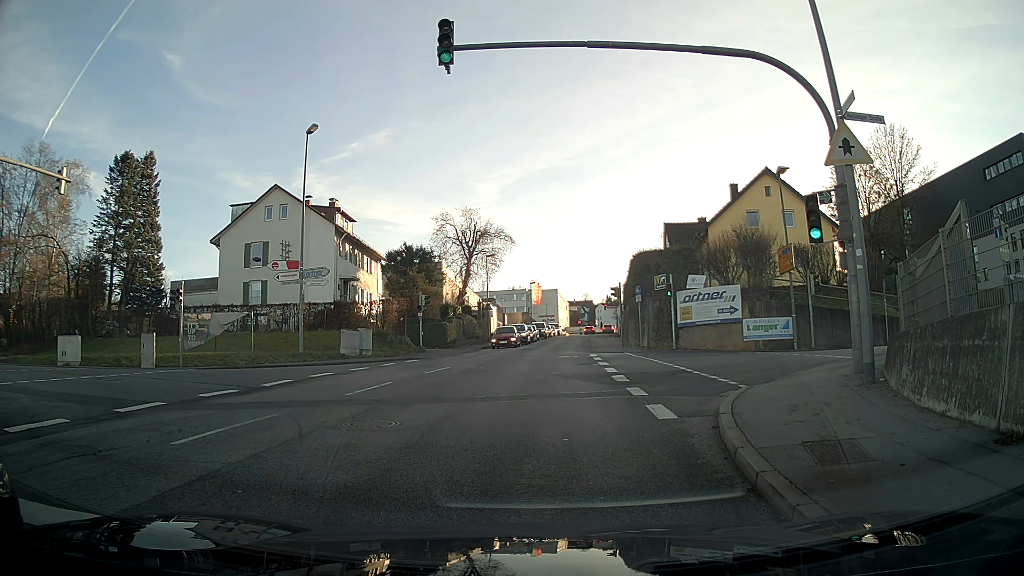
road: tertiary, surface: asphalt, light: Day
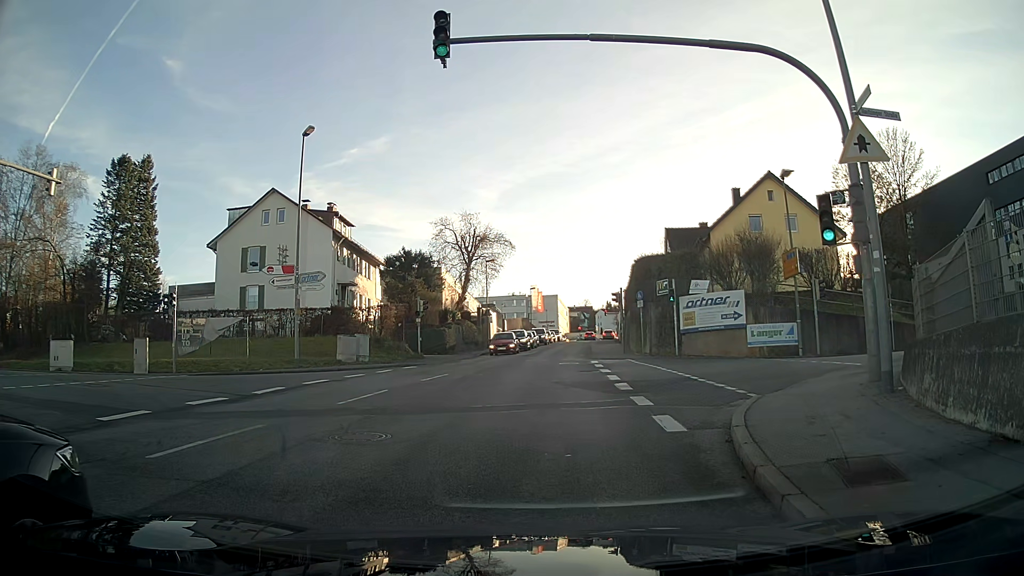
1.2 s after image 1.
(0.0, +0.7) m; 0°
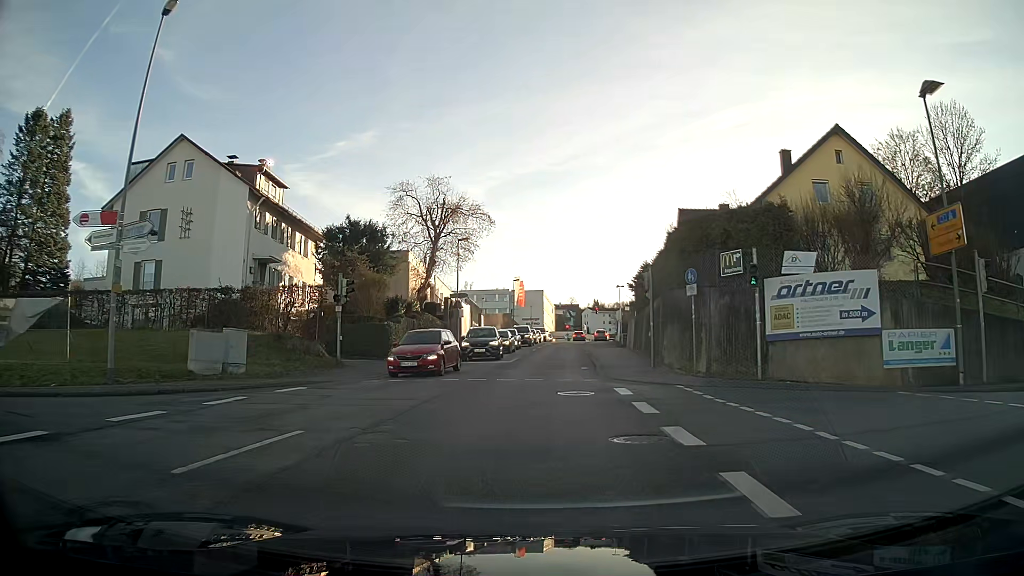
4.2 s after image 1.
(+0.2, +13.4) m; +2°
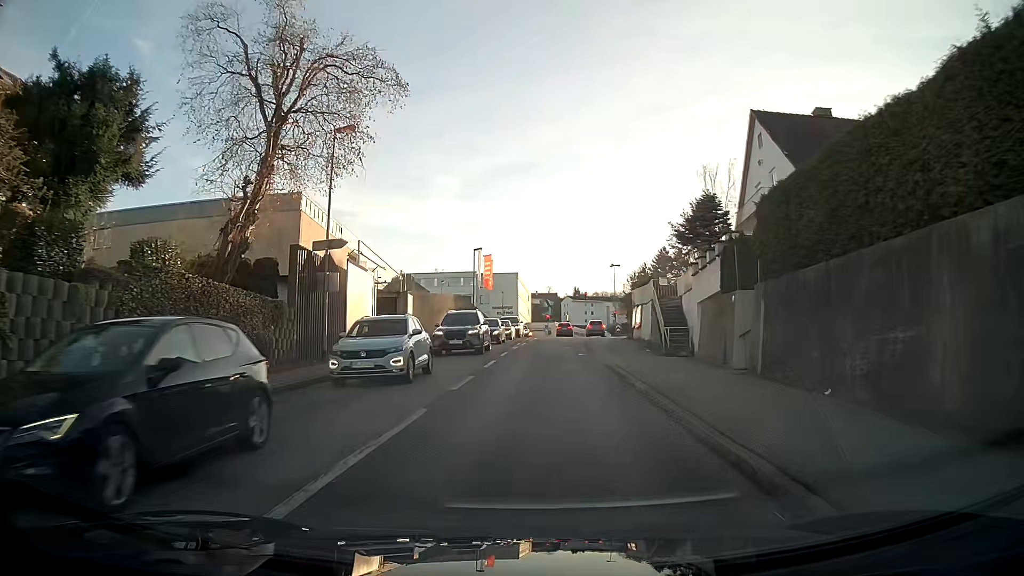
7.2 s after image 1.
(+0.5, +26.5) m; +2°
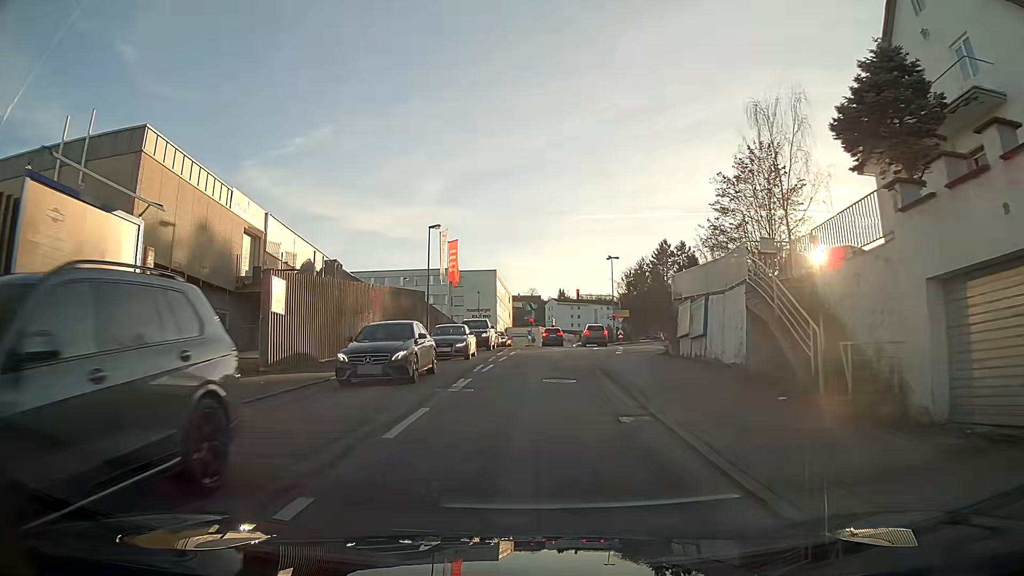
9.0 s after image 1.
(+0.2, +17.2) m; +1°
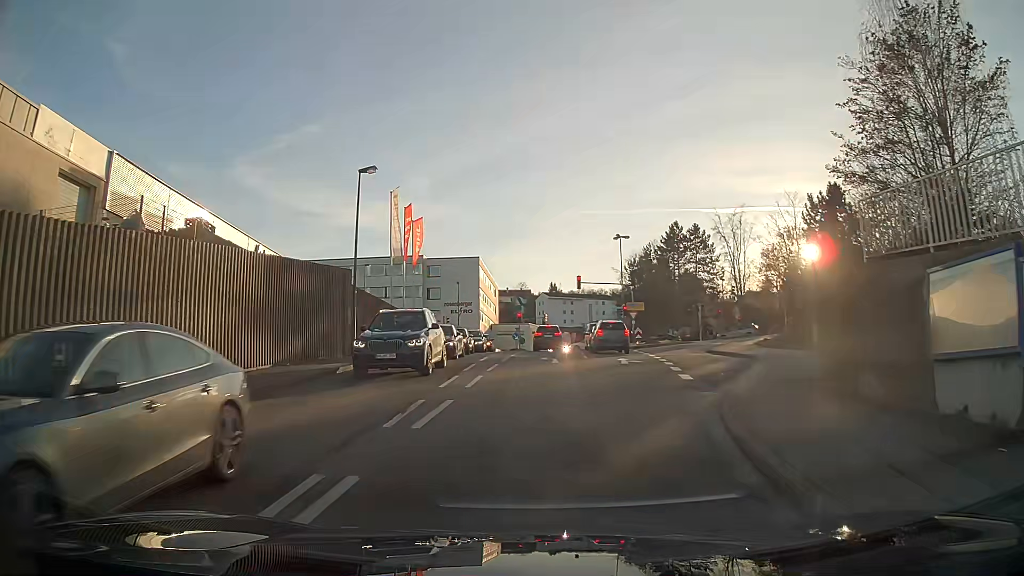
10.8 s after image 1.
(+0.1, +16.1) m; +1°
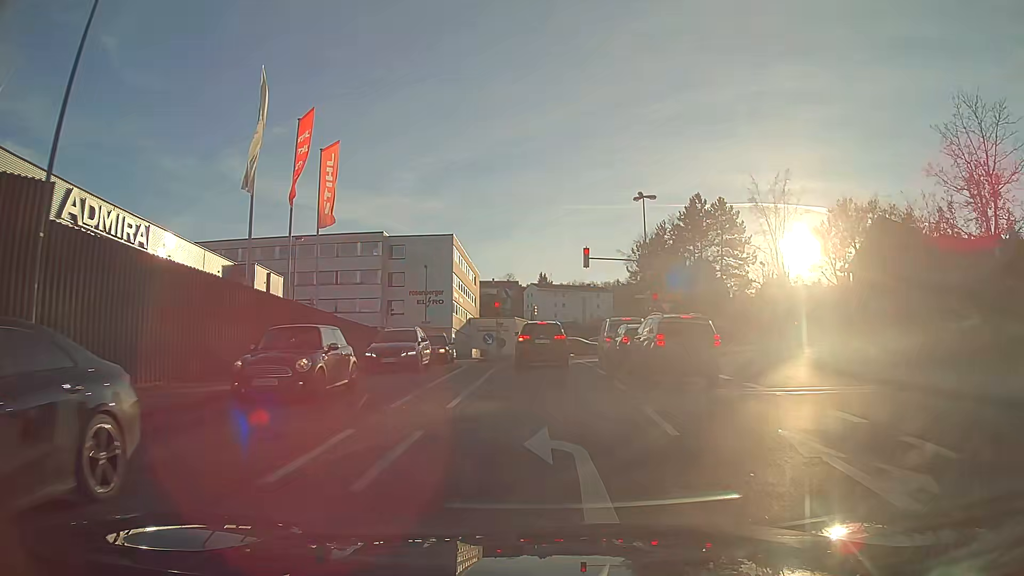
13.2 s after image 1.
(+0.2, +18.7) m; +1°
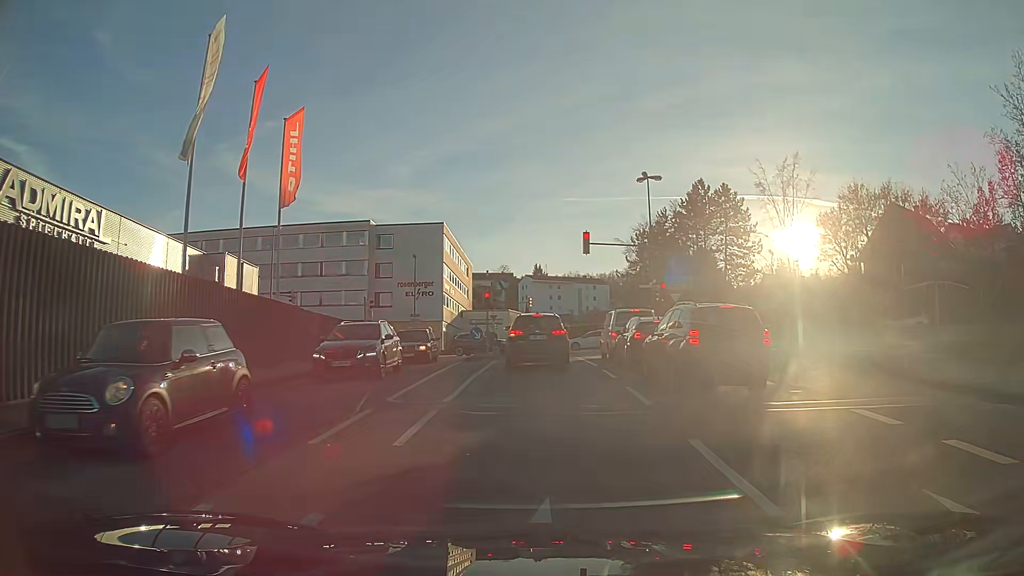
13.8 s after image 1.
(0.0, +3.7) m; 0°
(0, +10) (0, +20) (0, +30) (0, +40) (-2, +50) (-8, +58) (-17, +63) (-26, +64) (-36, +64) (-46, +64) m
